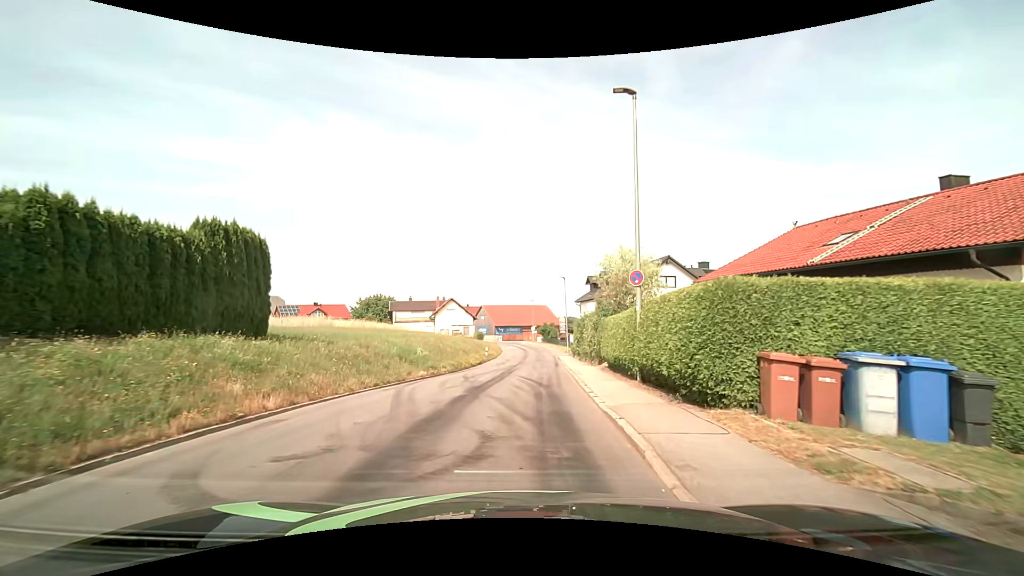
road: tertiary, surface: asphalt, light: Day
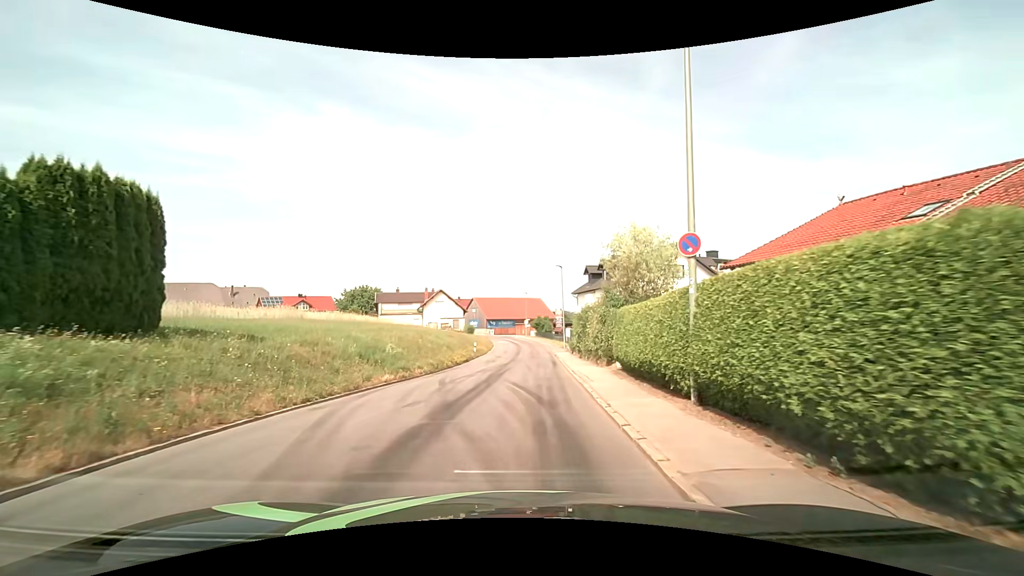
(+0.1, +4.6) m; +2°
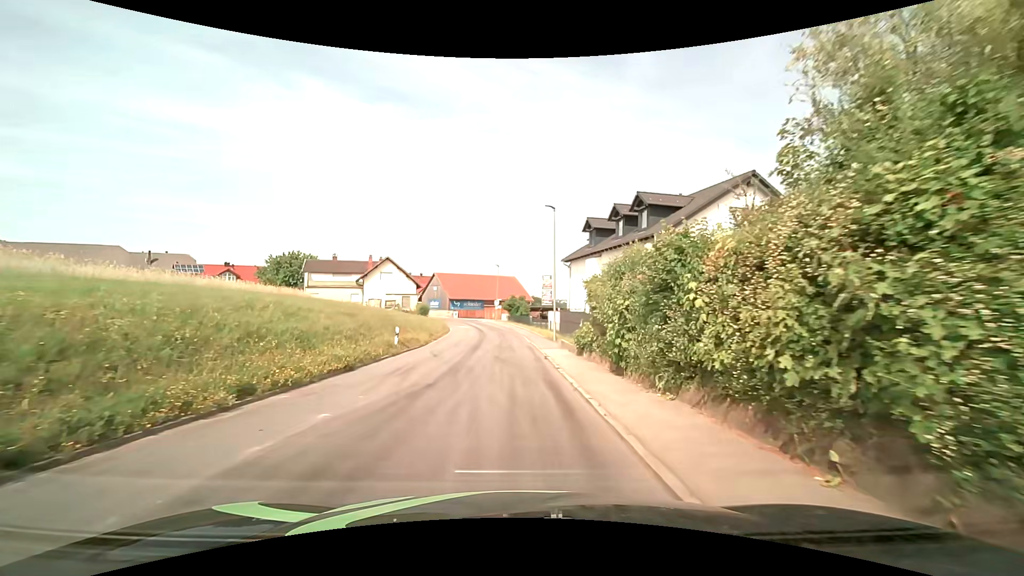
(+0.5, +19.0) m; +3°
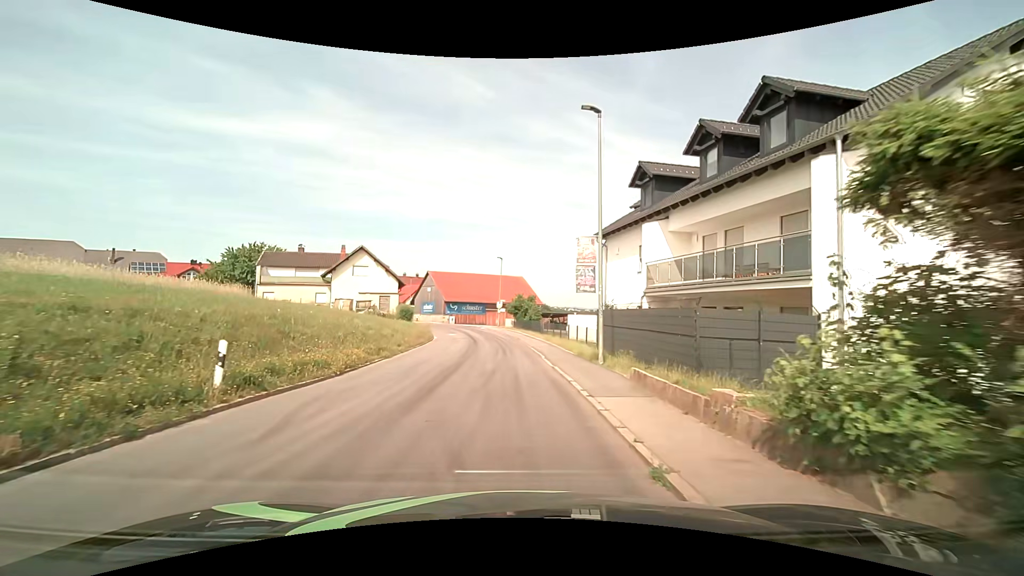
(-0.1, +14.1) m; -1°
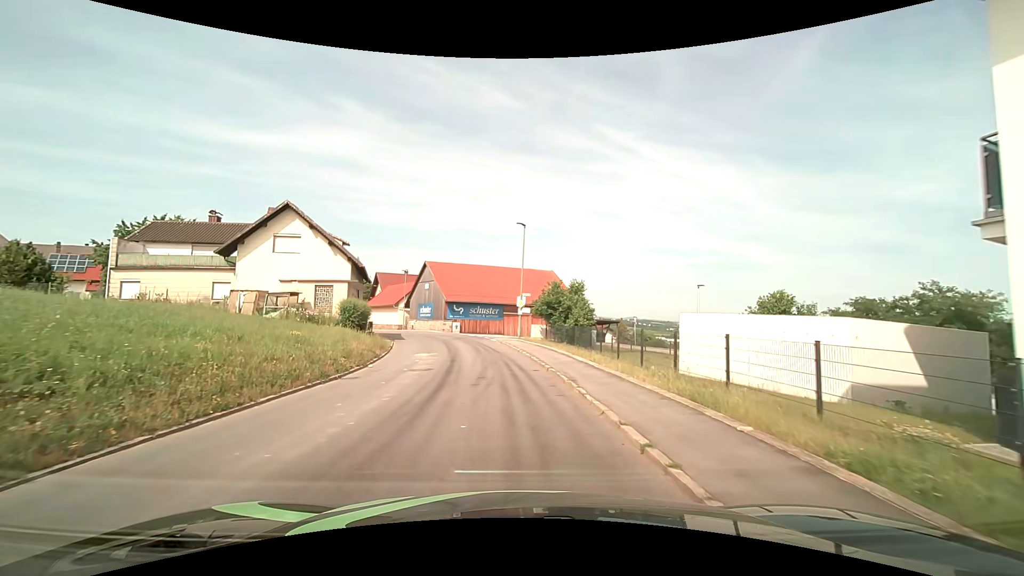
(-0.4, +22.5) m; -2°
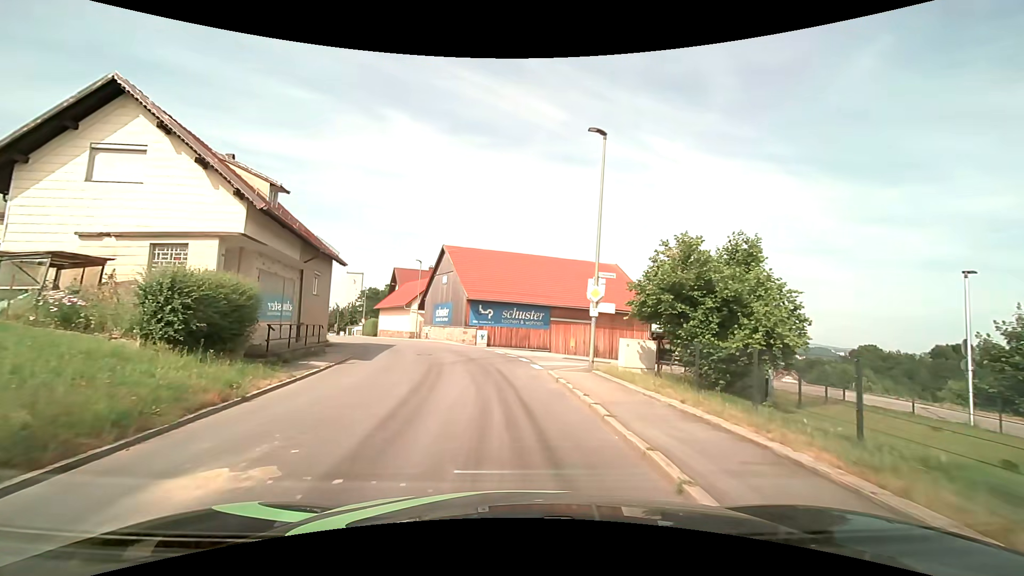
(-0.8, +17.6) m; -5°
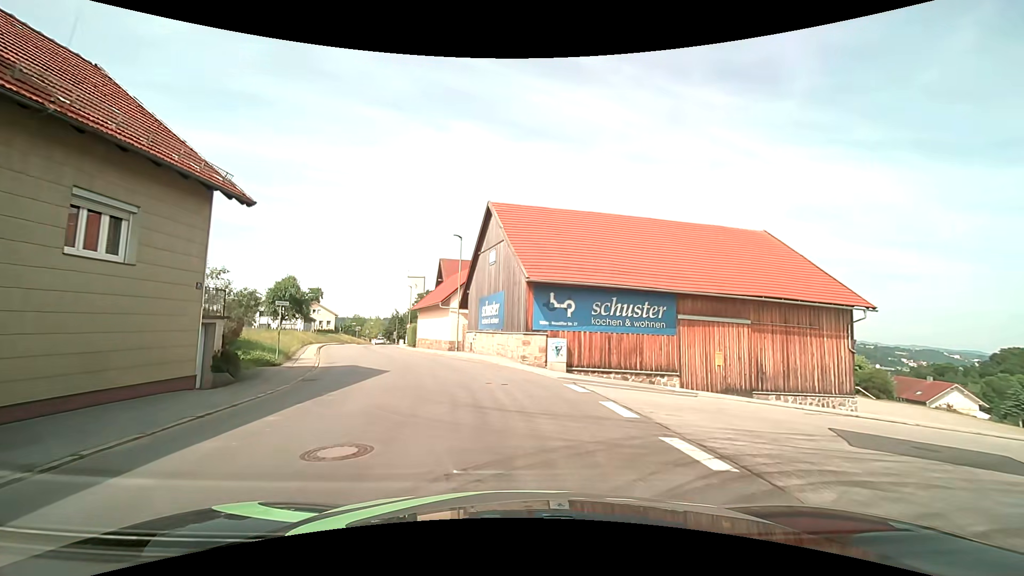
(-1.0, +17.5) m; -7°
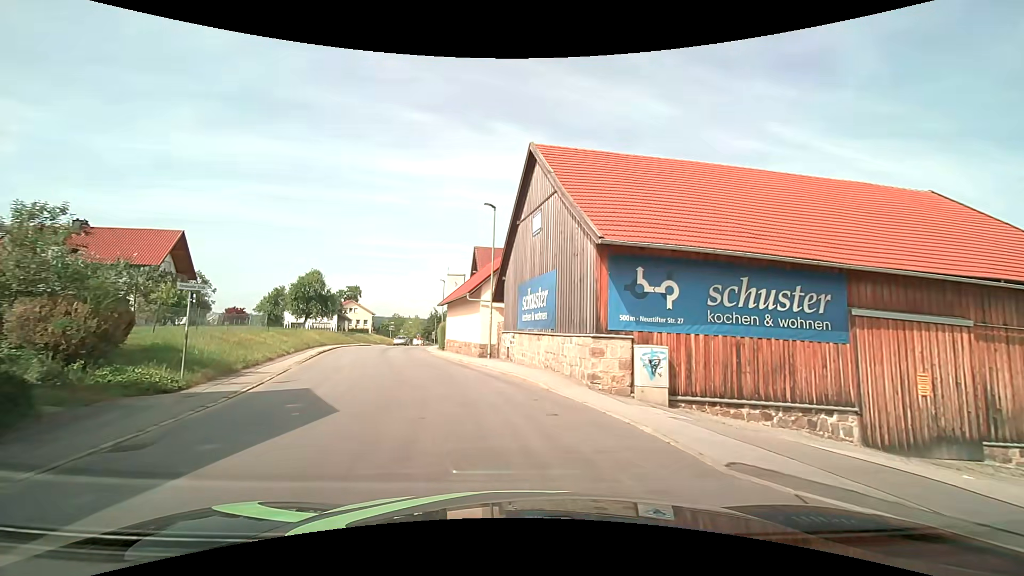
(-0.5, +8.8) m; -5°
(-1, +10) (-3, +20) (-6, +29) (-8, +39) (-10, +49) (-12, +59) (-13, +69) (-14, +79) (-15, +88) (-15, +98) m
